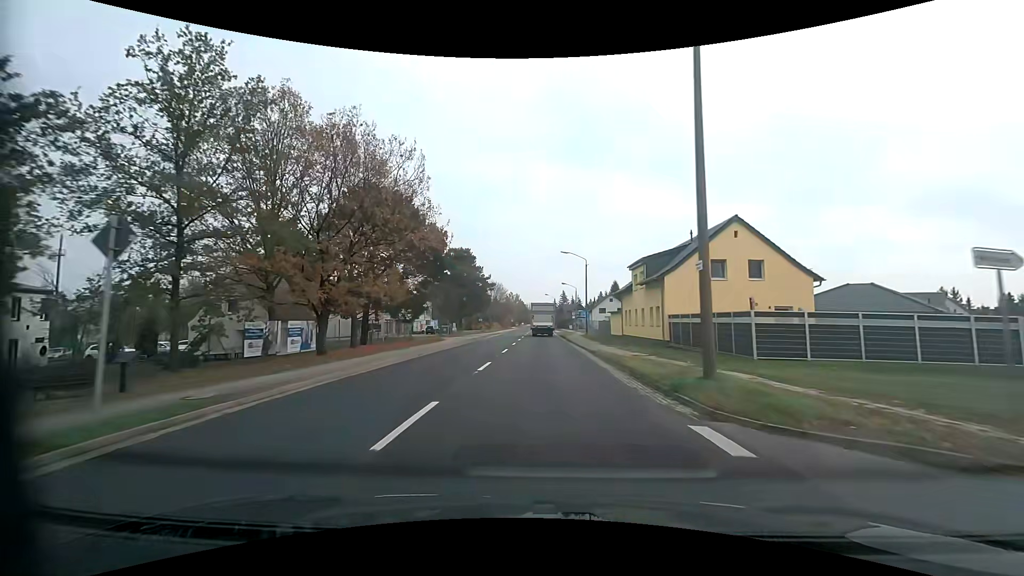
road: primary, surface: asphalt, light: Day
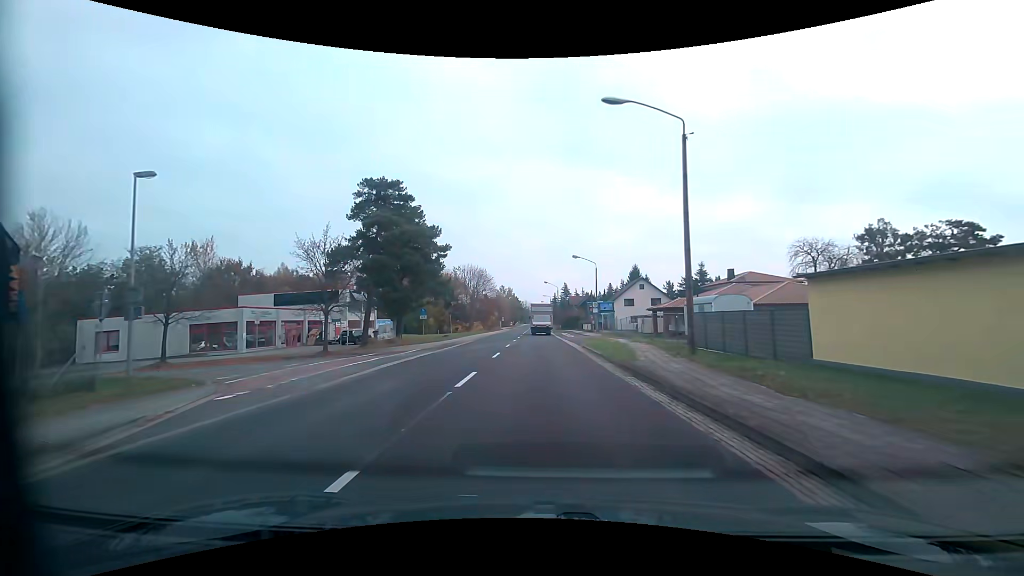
(+0.1, +39.9) m; 0°
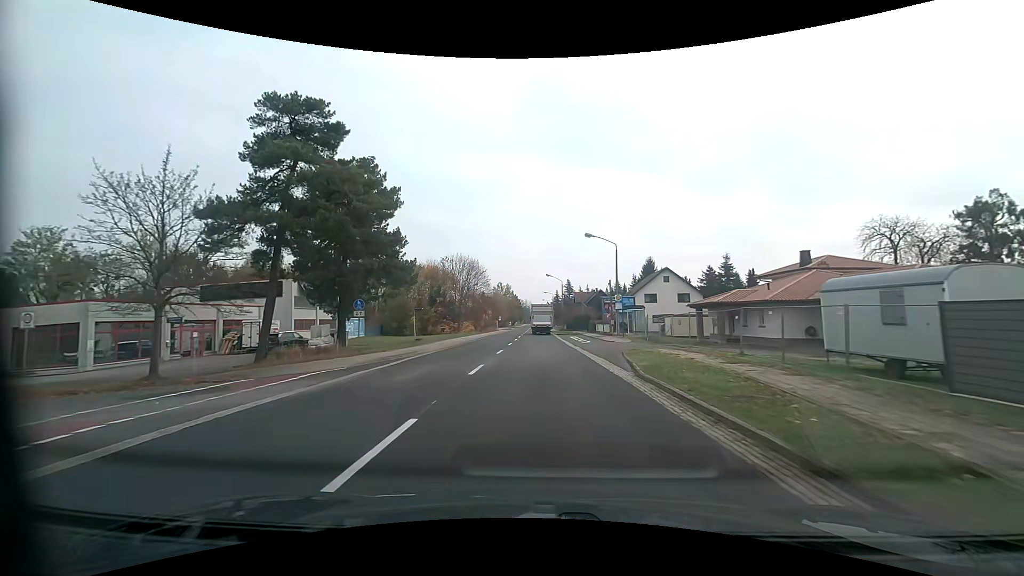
(0.0, +15.7) m; 0°
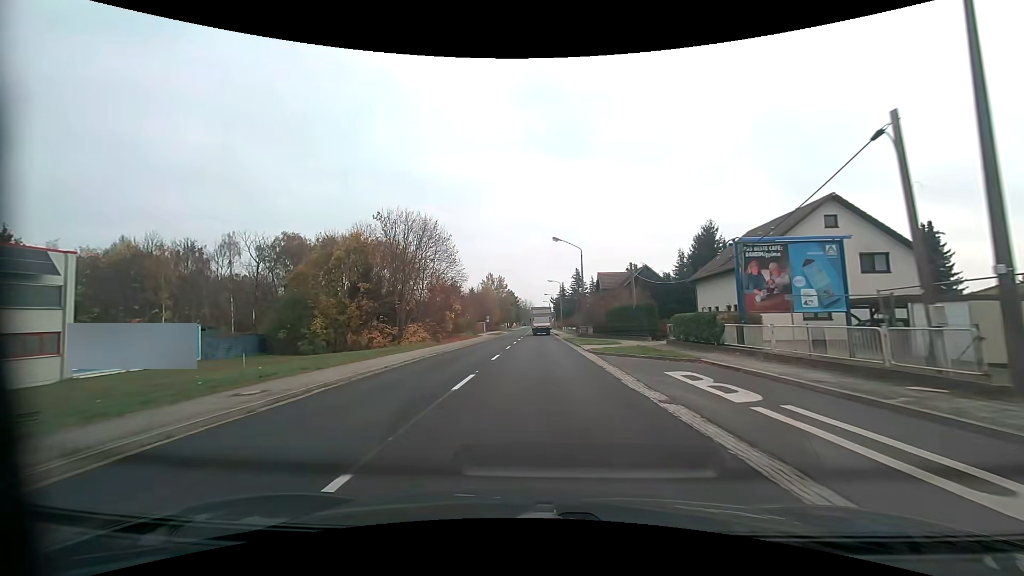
(-0.1, +38.8) m; 0°
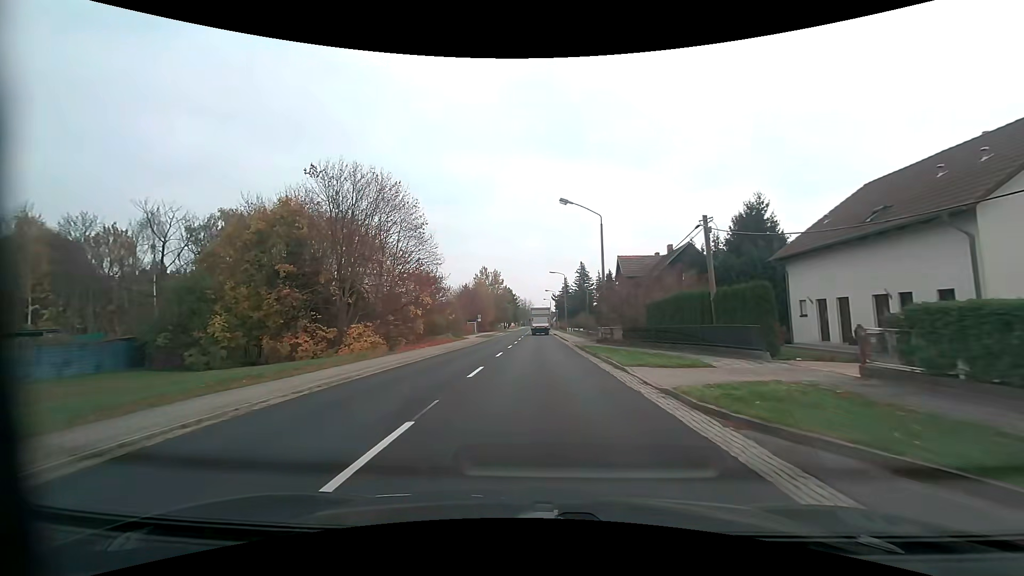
(0.0, +15.6) m; 0°
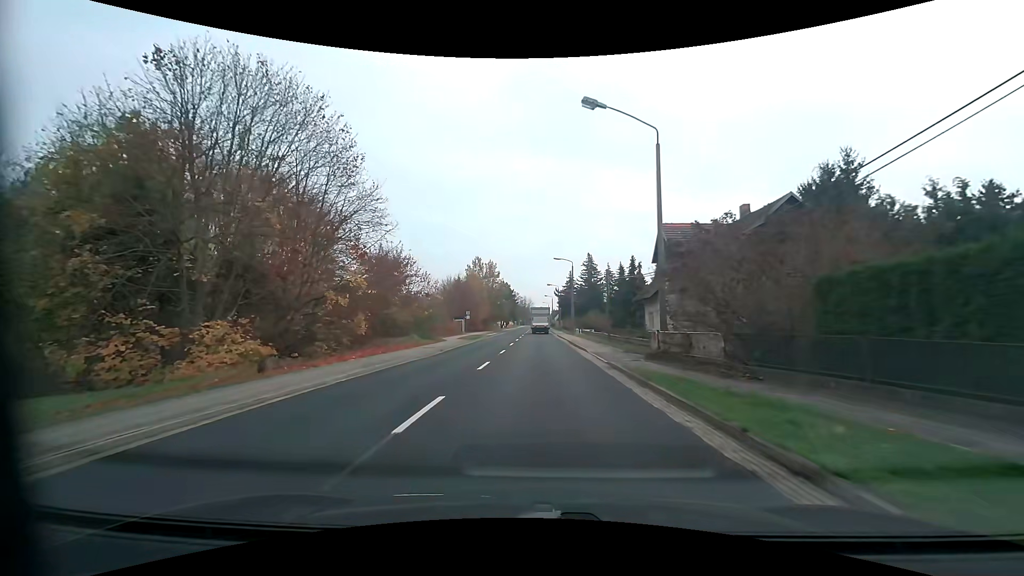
(0.0, +15.7) m; 0°
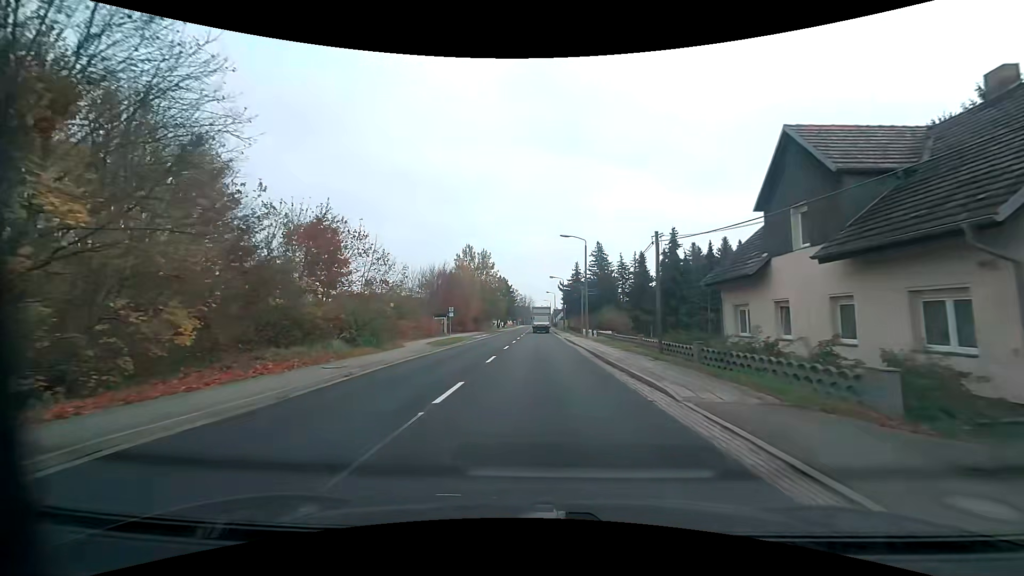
(0.0, +15.8) m; 0°
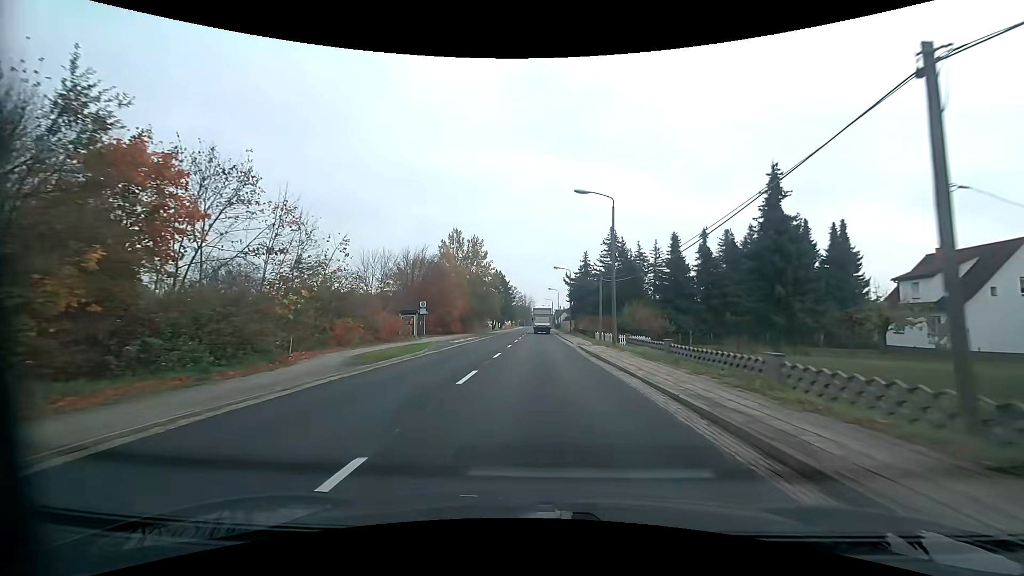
(0.0, +15.8) m; 0°
(0, +10) (0, +20) (0, +30) (0, +40) (0, +50) (0, +60) (0, +70) (0, +80) (0, +90) (0, +100) m
